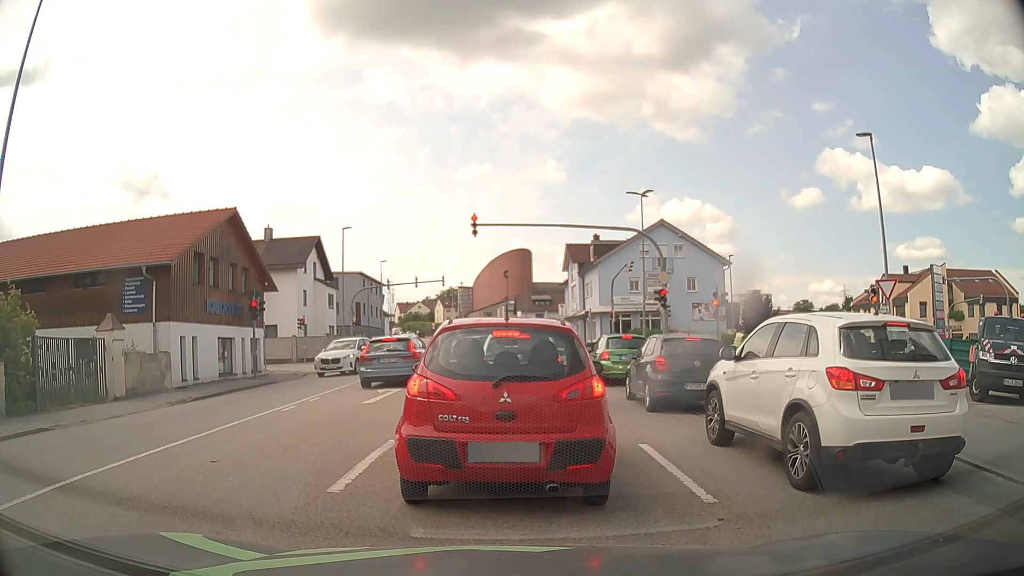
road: tertiary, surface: asphalt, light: Day
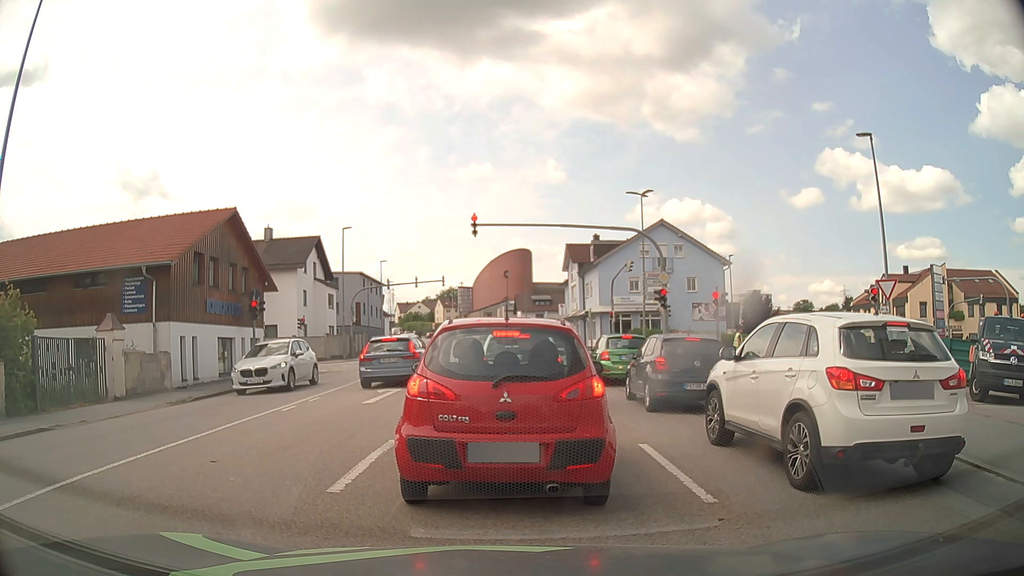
(0.0, 0.0) m; 0°
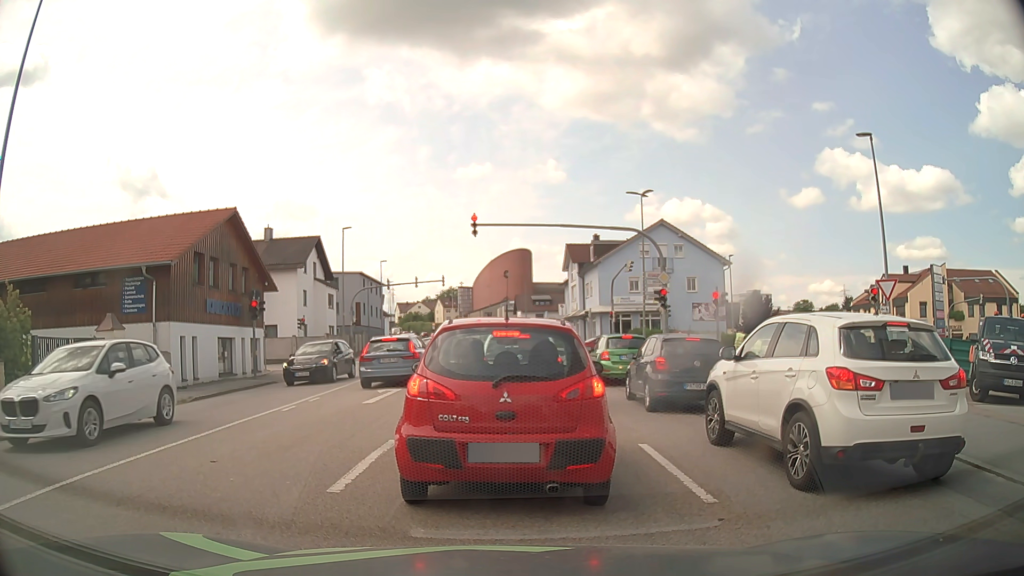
(0.0, 0.0) m; 0°
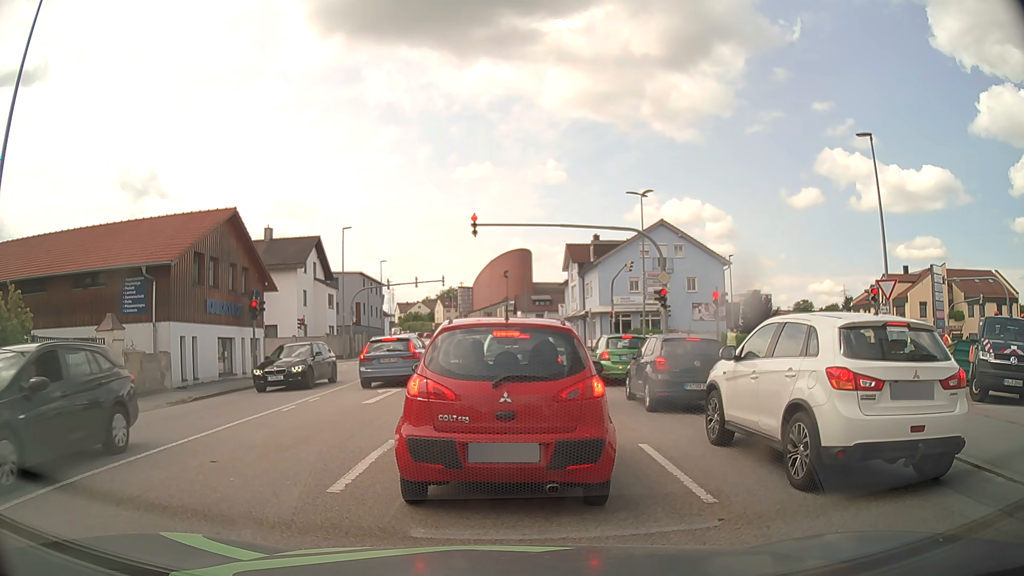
(0.0, 0.0) m; 0°
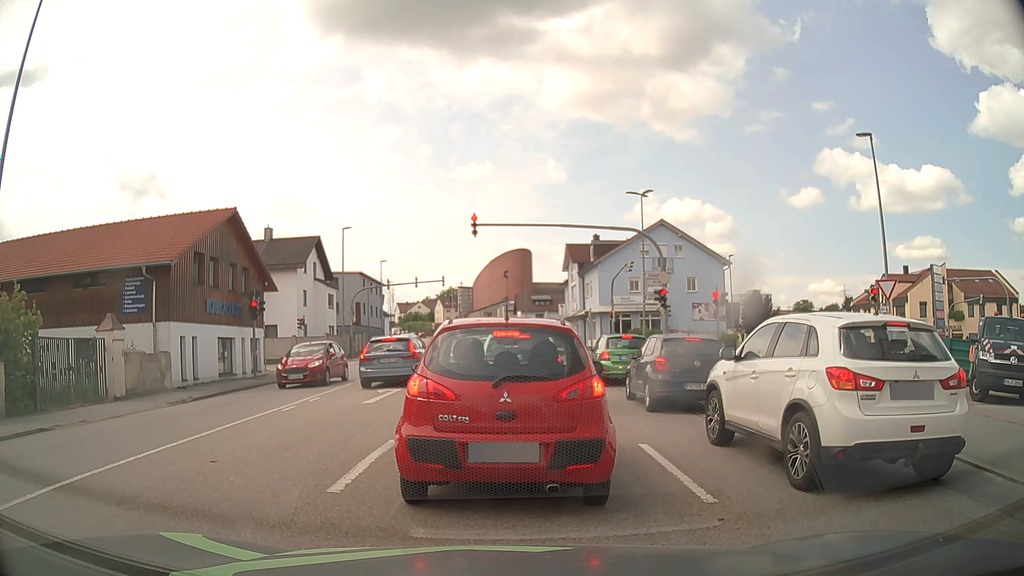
(0.0, 0.0) m; 0°
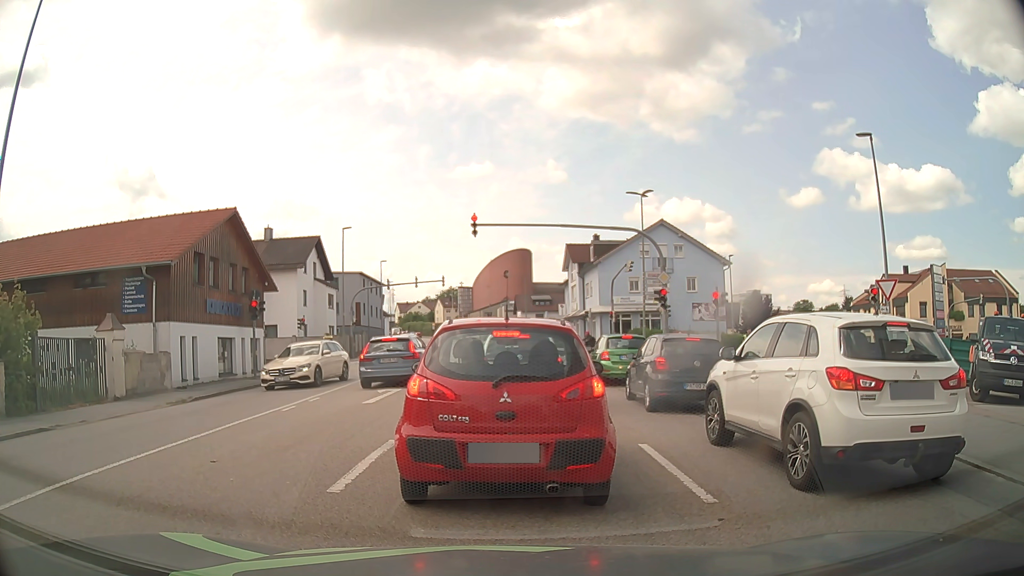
(0.0, 0.0) m; 0°
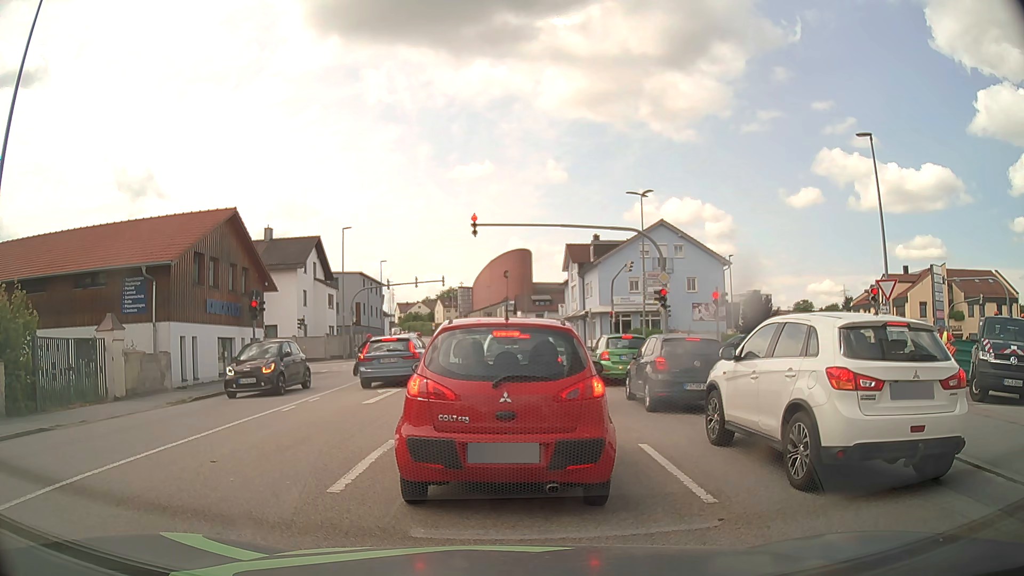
(0.0, 0.0) m; 0°
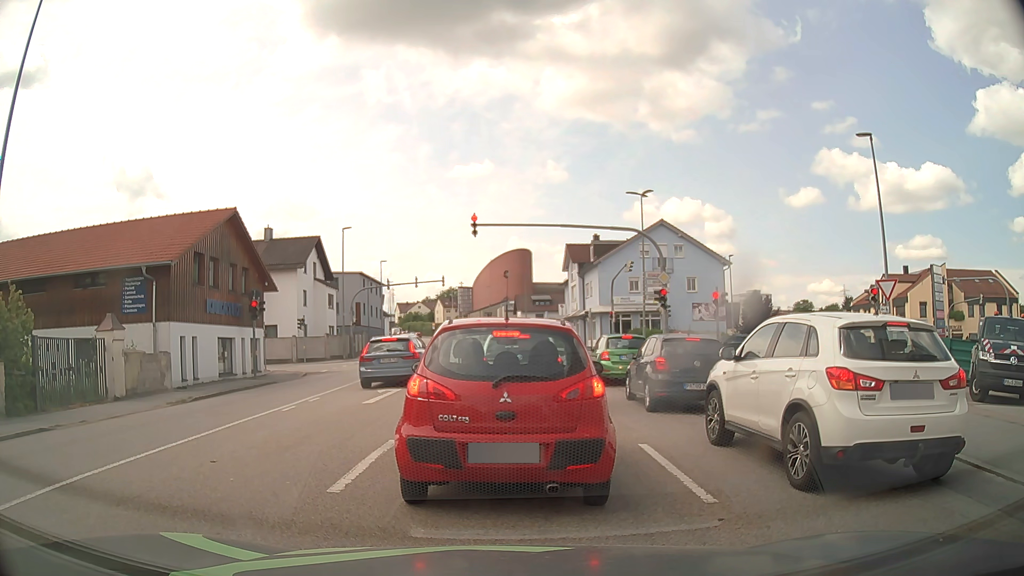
(0.0, 0.0) m; 0°
(0, +10) (0, +20) (0, +30) (0, +40) (0, +50) (-1, +60) (-1, +70) (-2, +80) (-3, +90) (-5, +100) m
